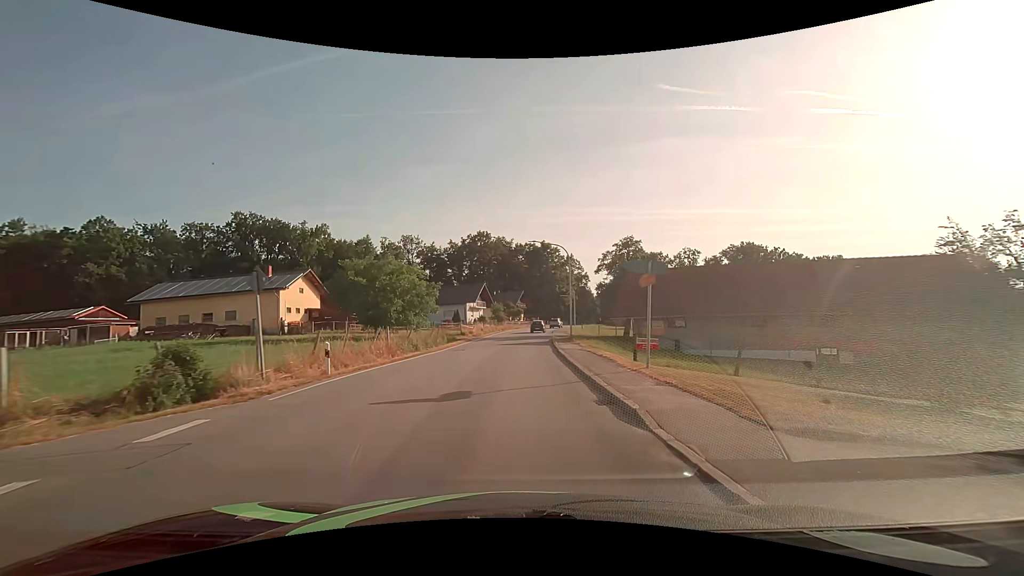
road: secondary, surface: asphalt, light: Day
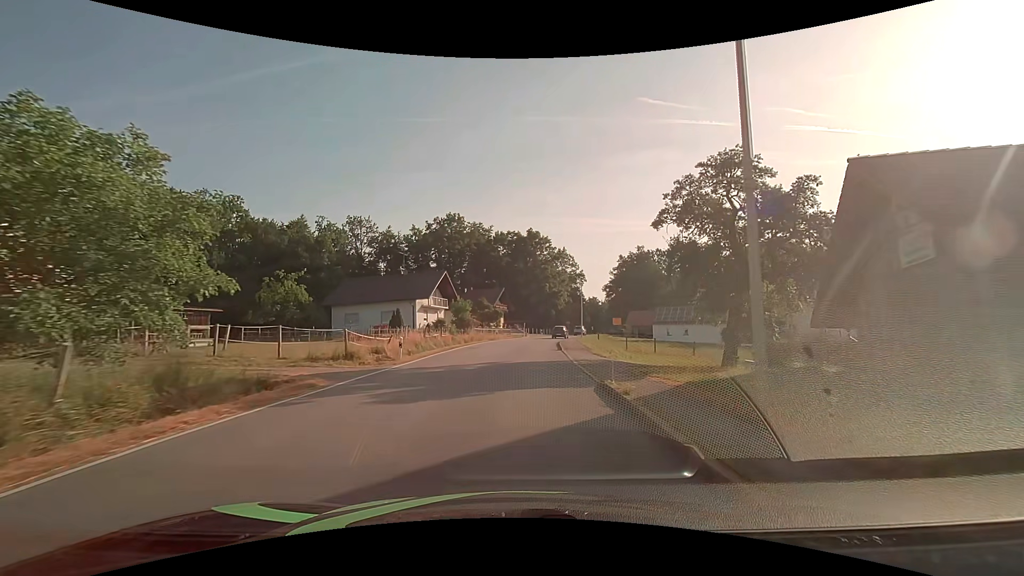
(+0.6, +30.3) m; +2°
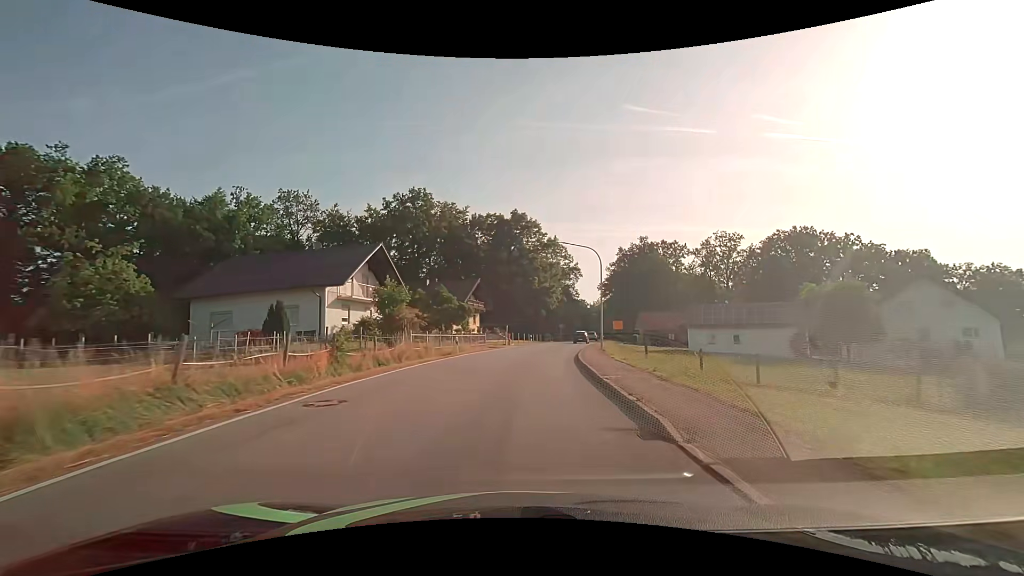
(+0.4, +22.6) m; +2°
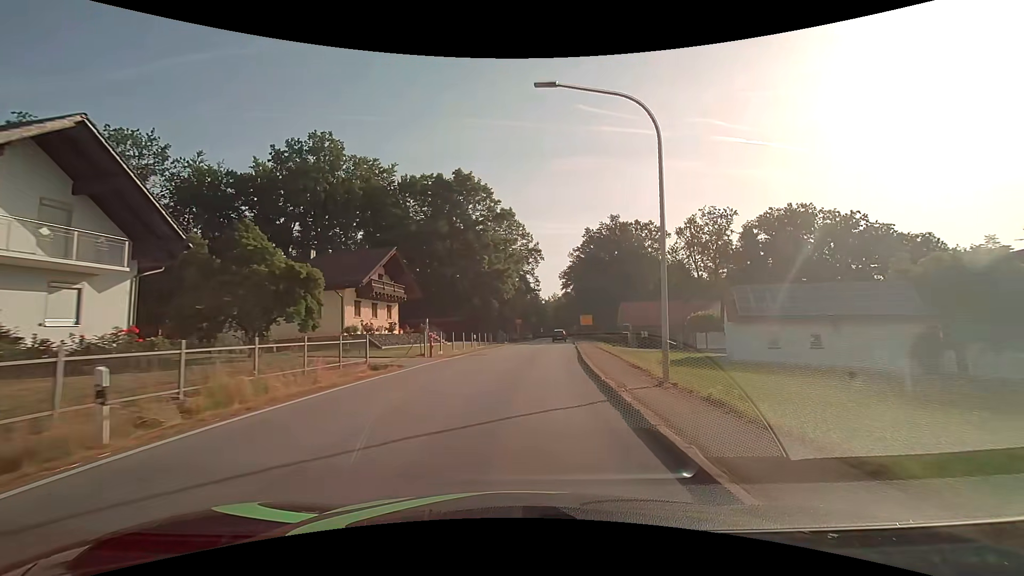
(+1.0, +22.6) m; +5°
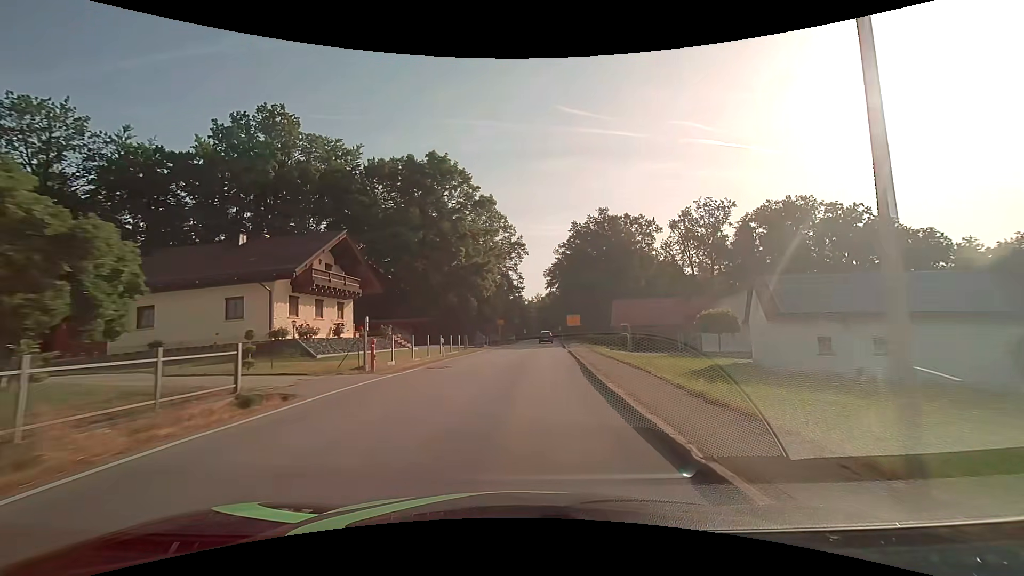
(+0.1, +7.6) m; +2°
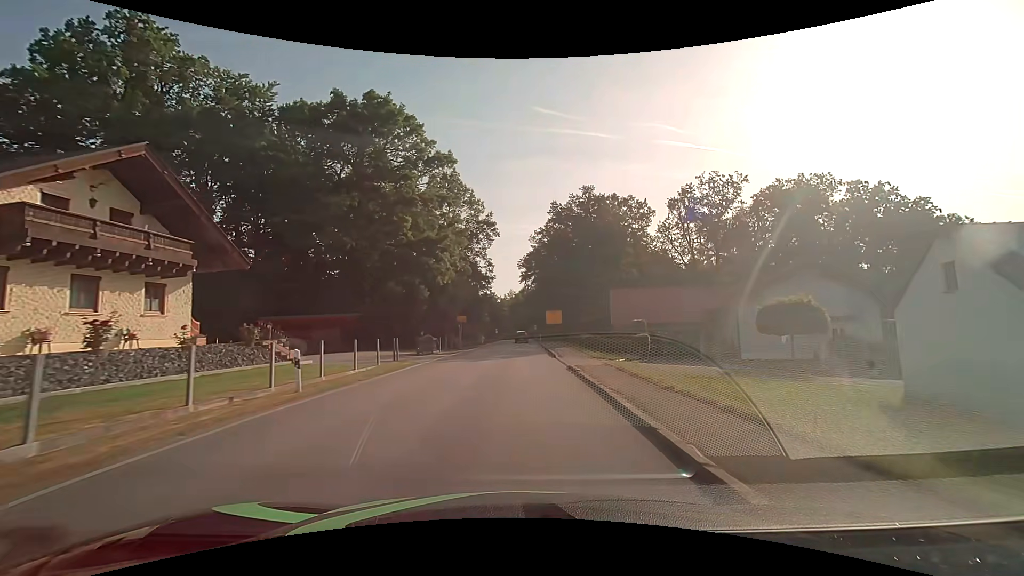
(+0.5, +15.2) m; +4°
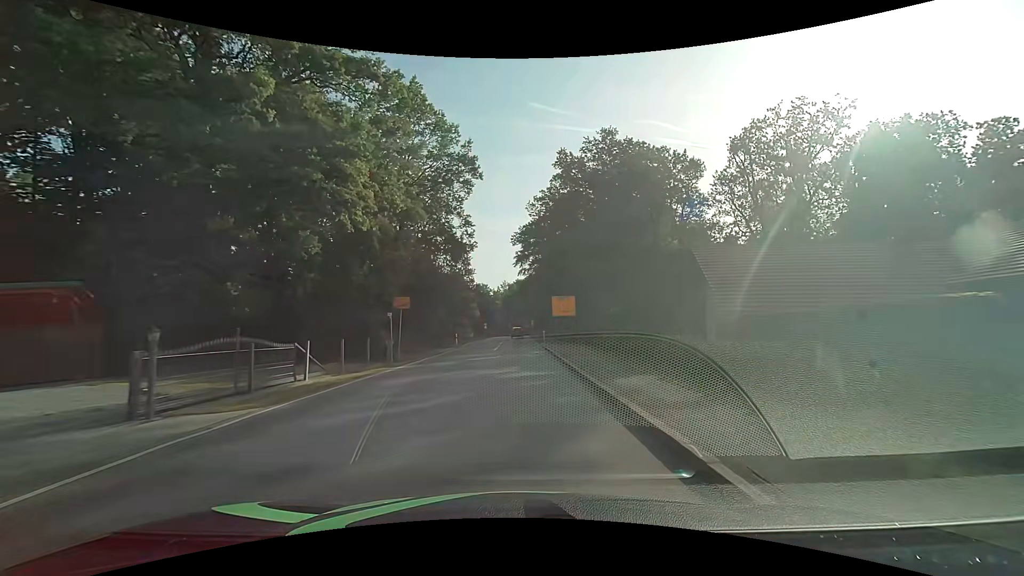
(0.0, +23.0) m; 0°
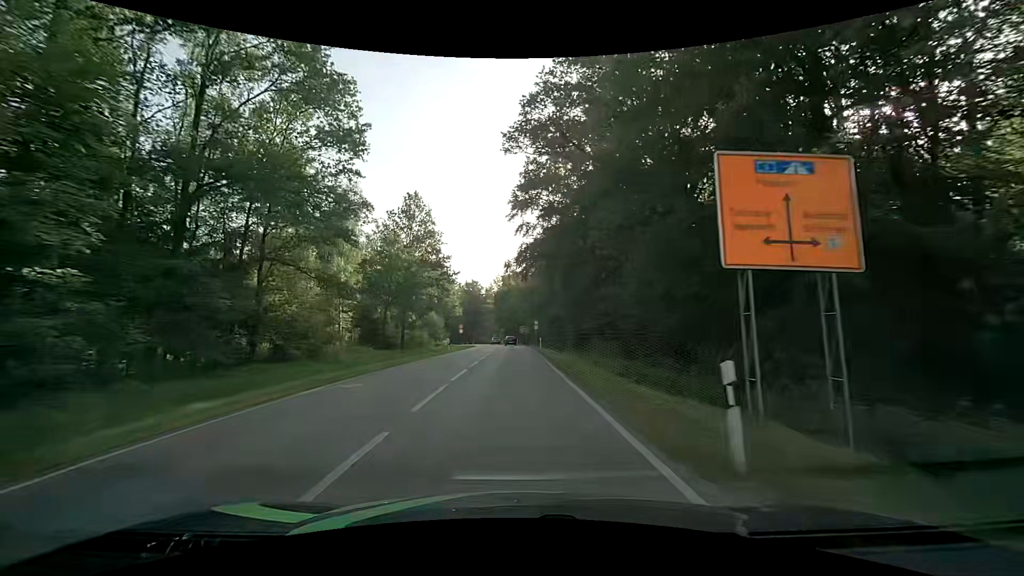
(+0.1, +40.7) m; 0°
(0, +10) (0, +20) (0, +30) (0, +40) (0, +50) (0, +60) (0, +70) (-1, +80) (-2, +90) (-3, +100) m
